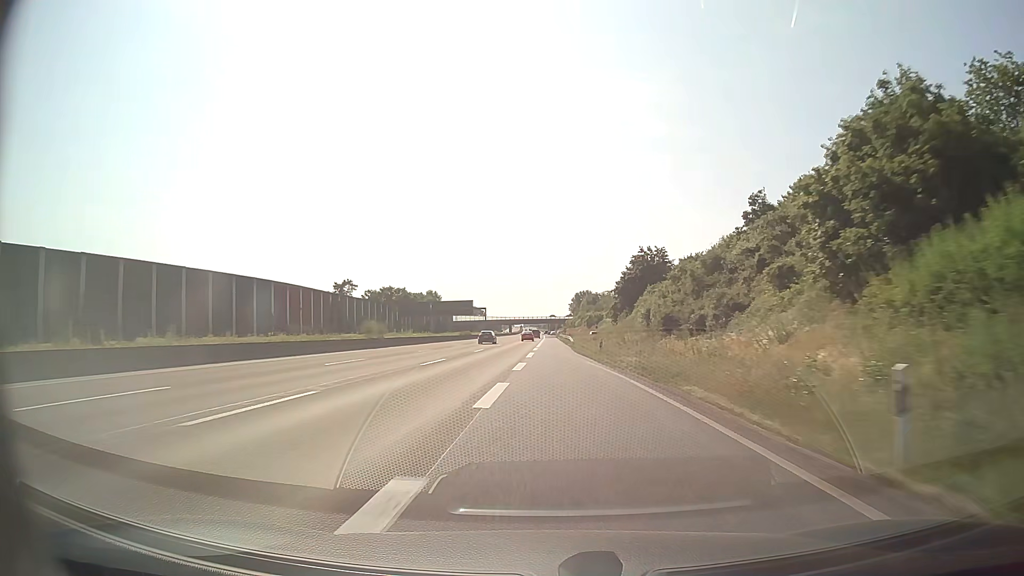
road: motorway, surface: asphalt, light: Day
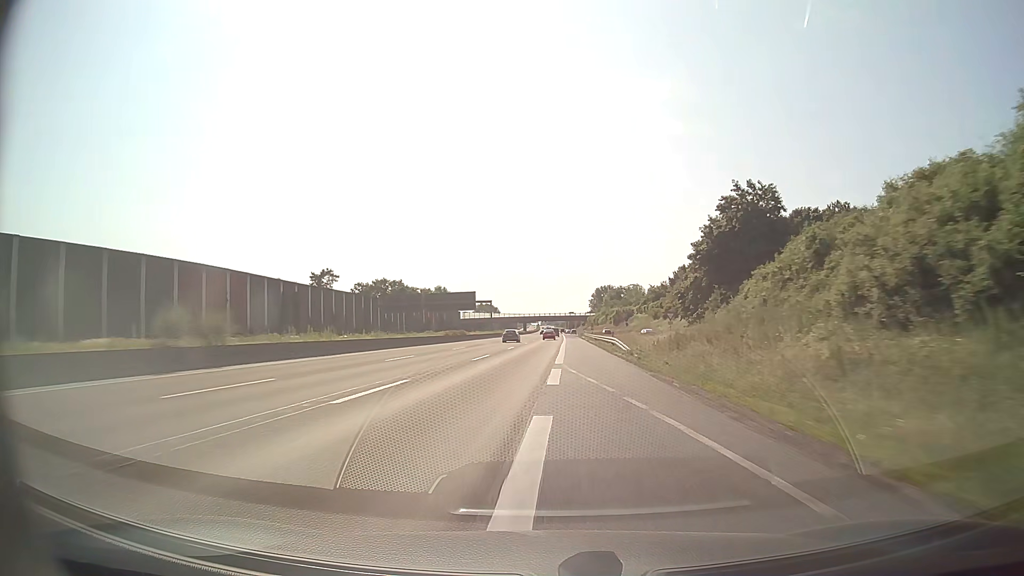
(-0.4, +32.7) m; -2°
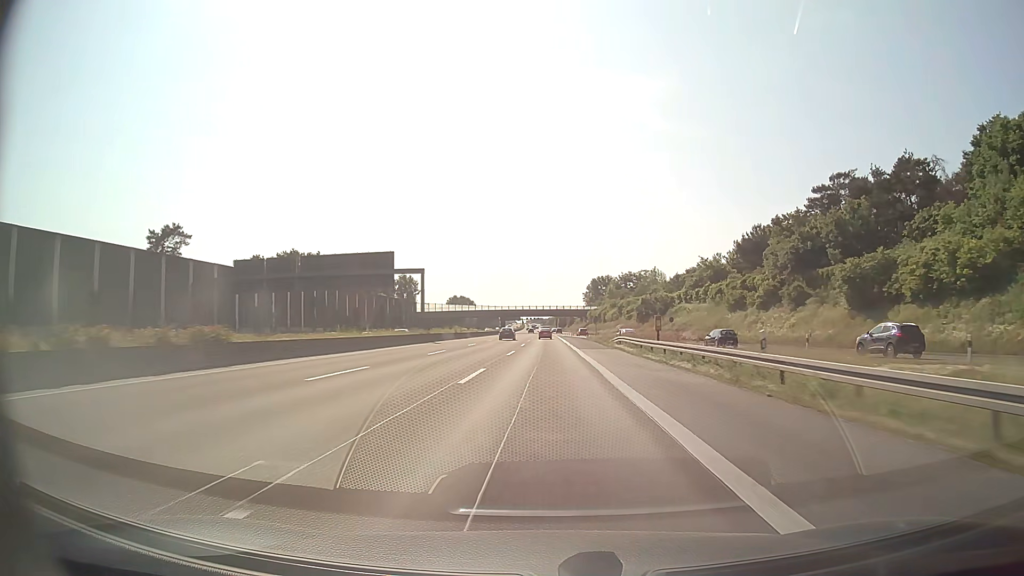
(+0.3, +67.1) m; +1°
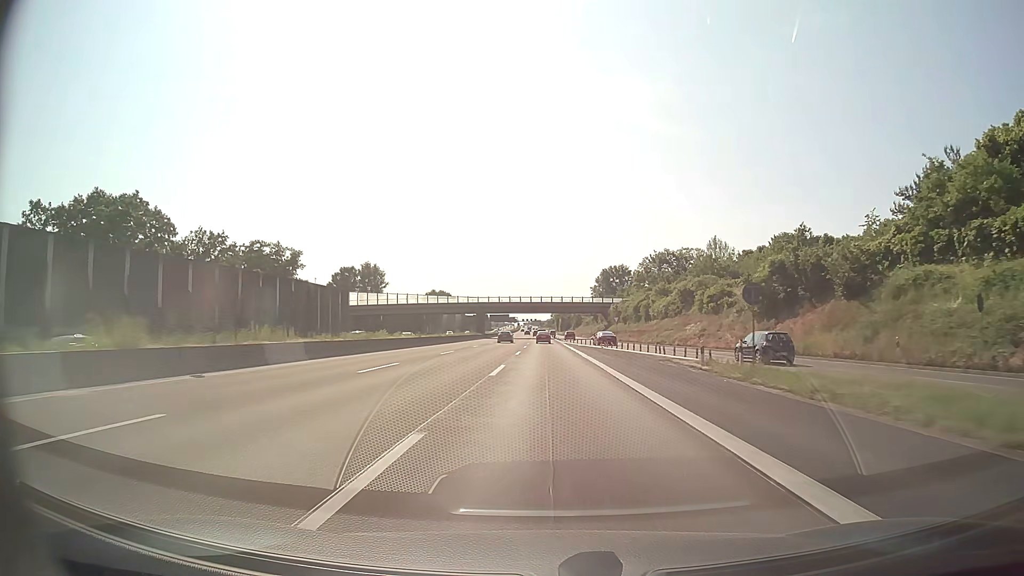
(0.0, +67.6) m; 0°
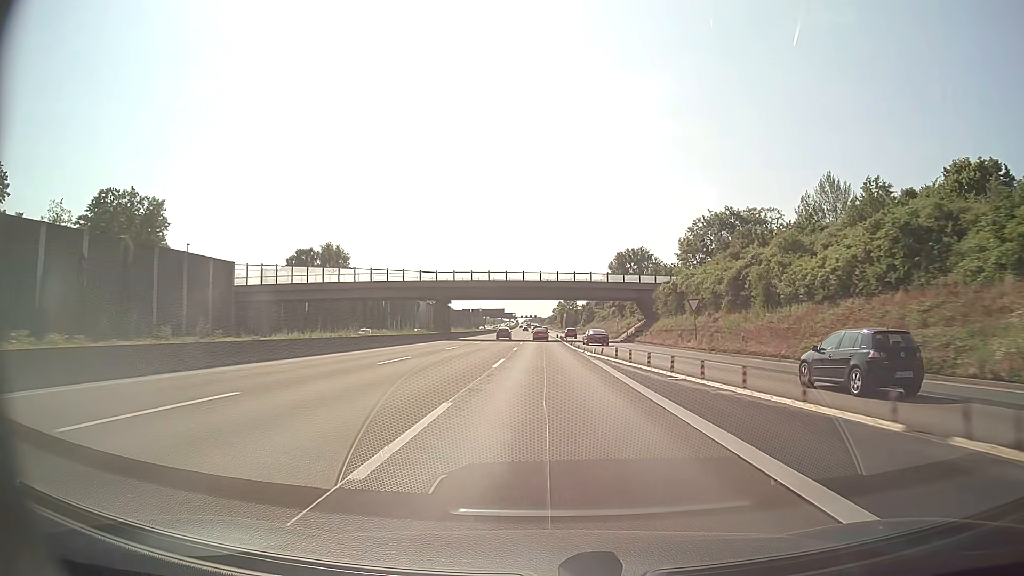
(+0.1, +50.7) m; 0°
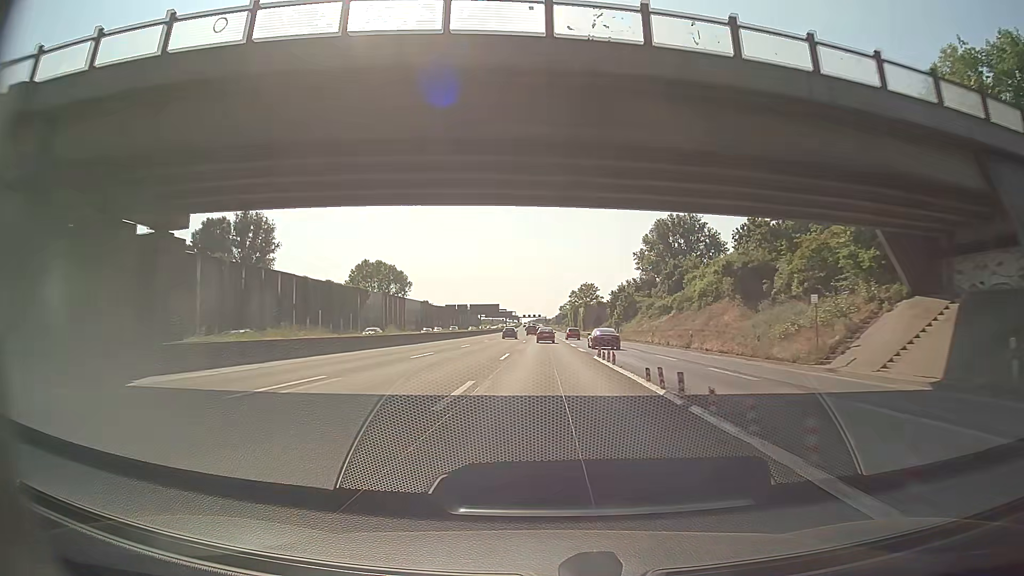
(-0.4, +67.2) m; 0°
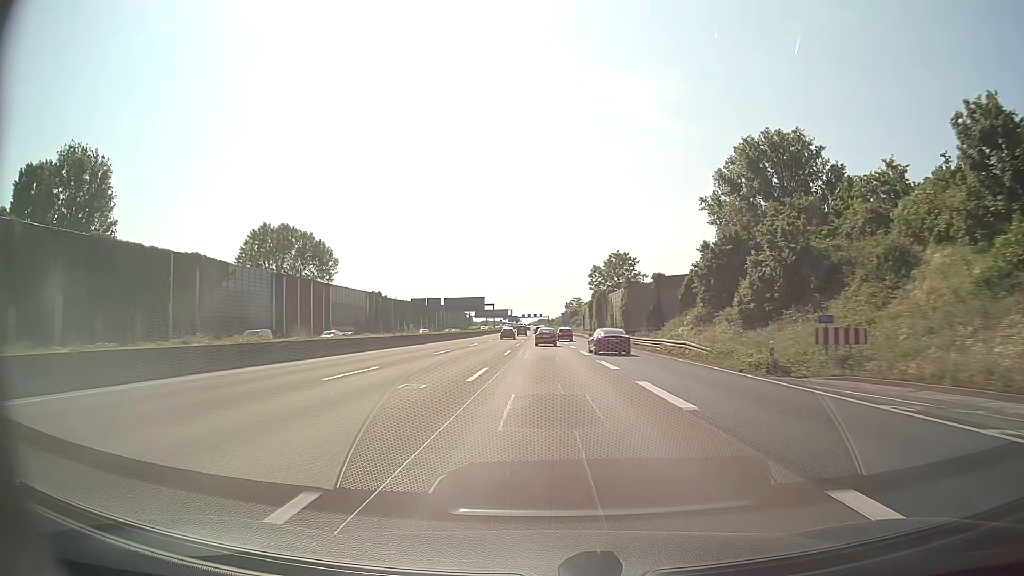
(0.0, +66.5) m; 0°
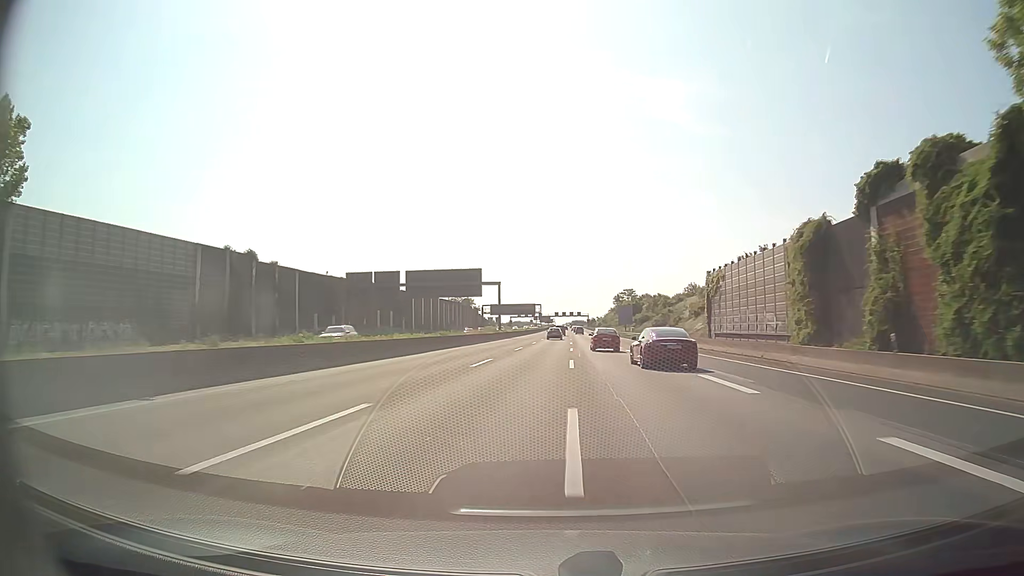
(-2.2, +83.8) m; -3°
(0, +10) (0, +20) (0, +30) (0, +40) (0, +50) (+1, +60) (+1, +70) (+1, +80) (+2, +90) (+2, +100) m
